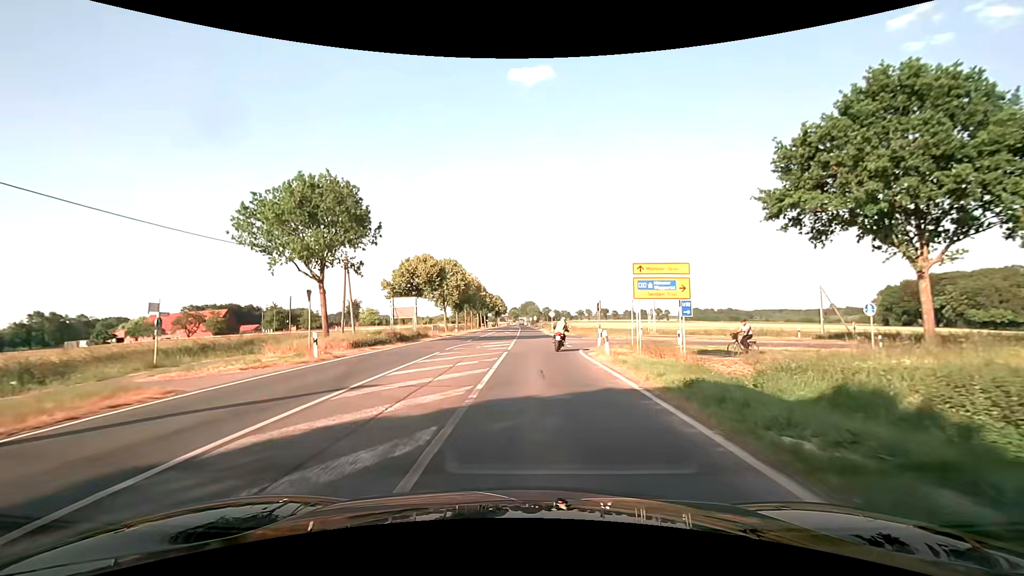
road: secondary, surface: asphalt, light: Day
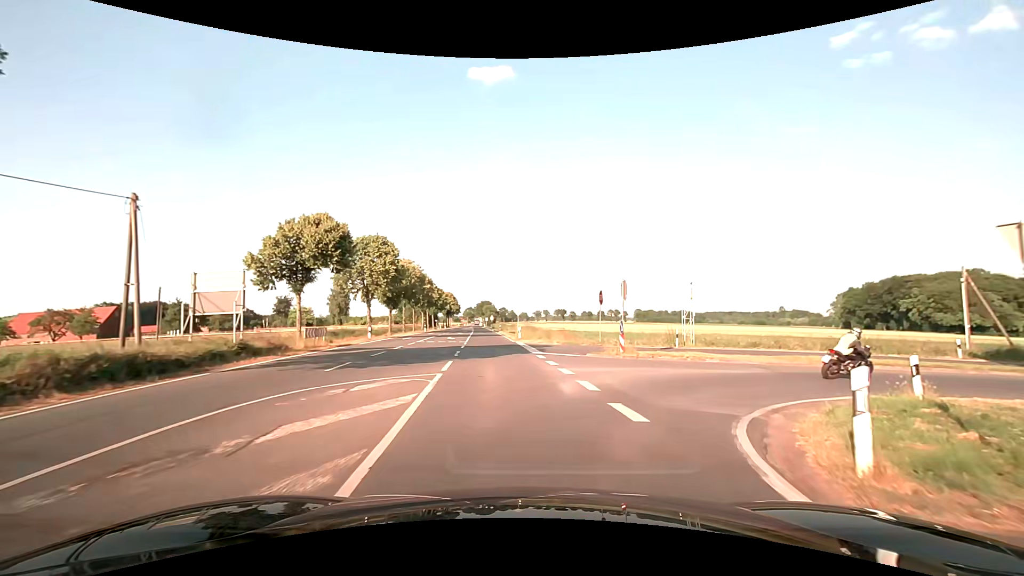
(0.0, +21.5) m; +3°
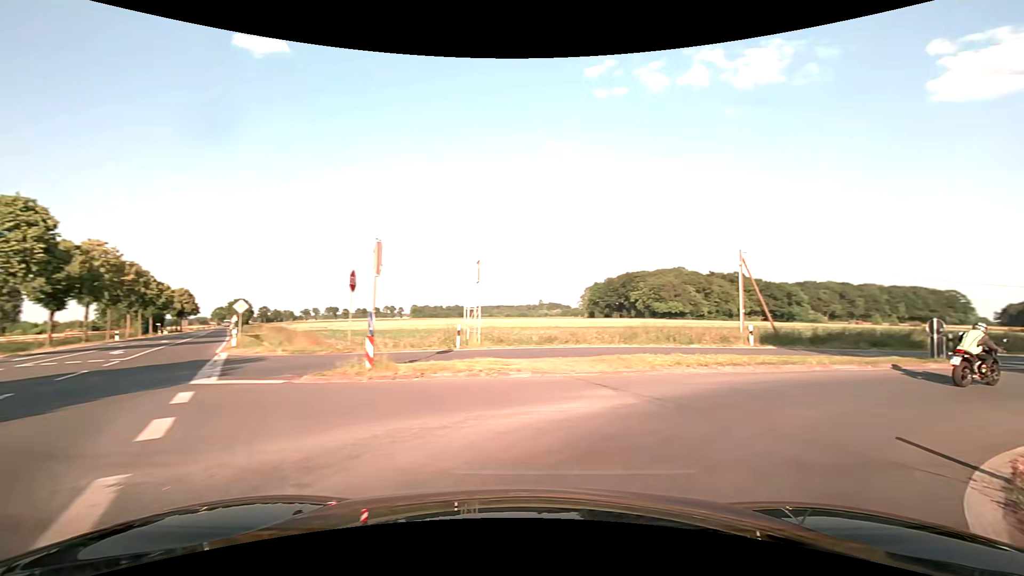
(+1.6, +9.5) m; +25°
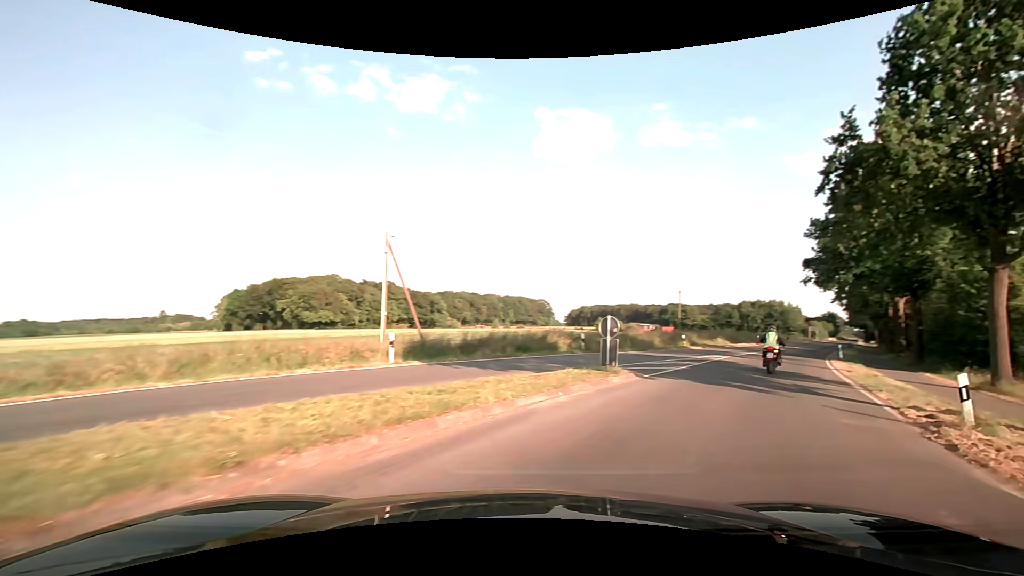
(+2.8, +9.3) m; +35°
